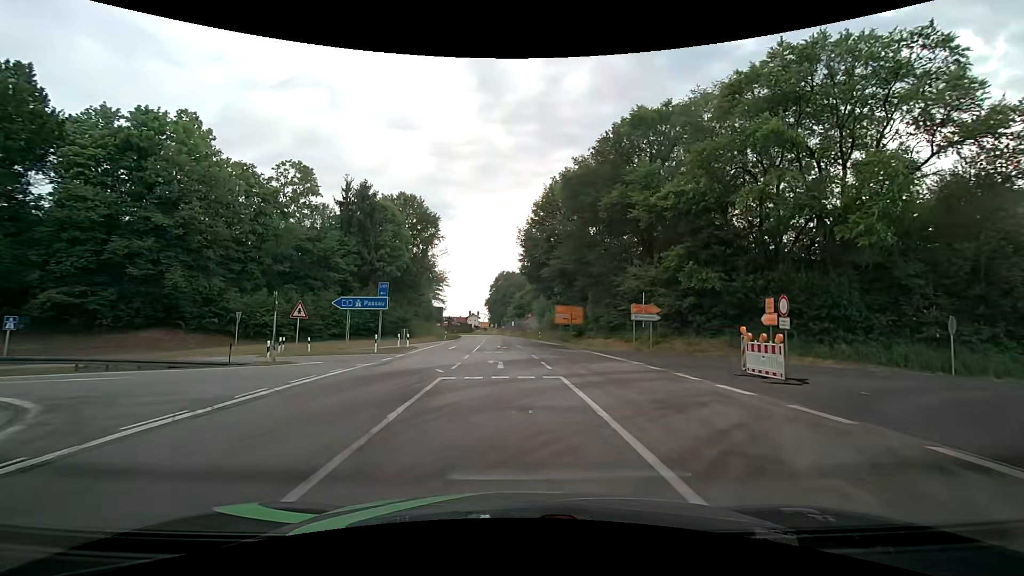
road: secondary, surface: asphalt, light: Day
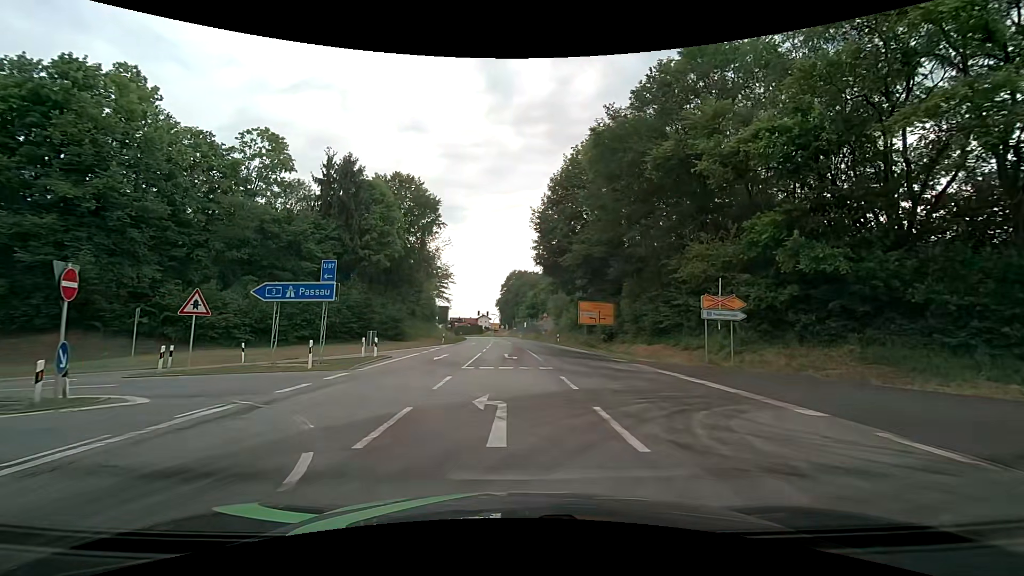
(-0.2, +10.8) m; -2°
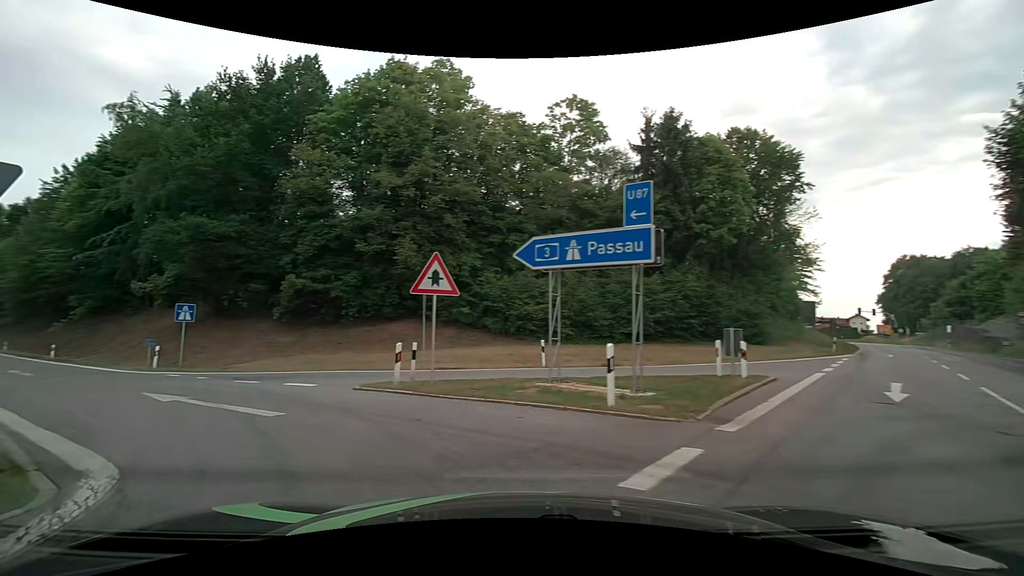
(-2.5, +11.4) m; -36°
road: motorway_link
(-4, +9) (-12, +15) (-20, +21) (-28, +27) (-36, +34) (-44, +40) (-51, +46) (-60, +51) (-68, +57) (-76, +62) m
